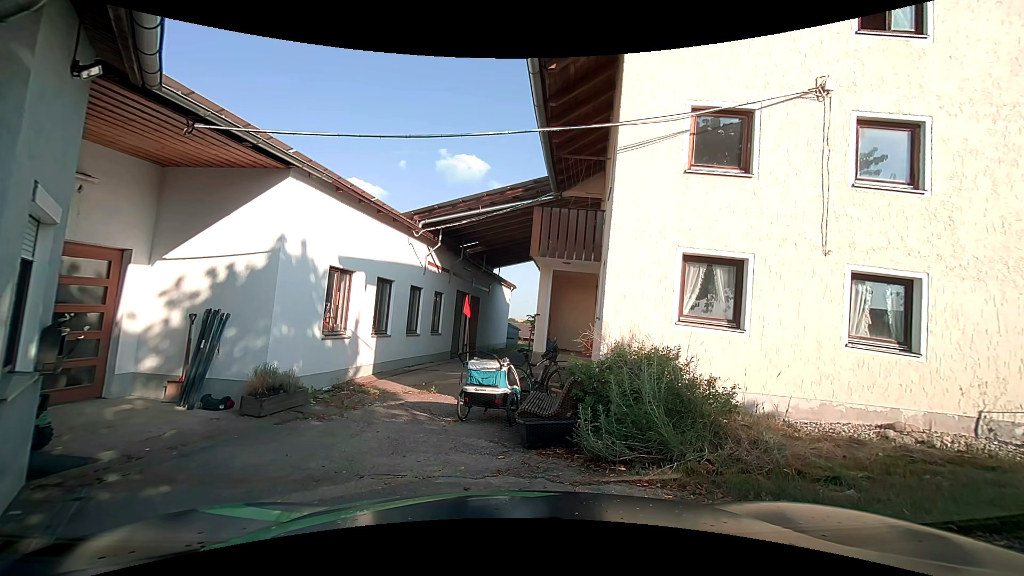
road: unclassified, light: Day
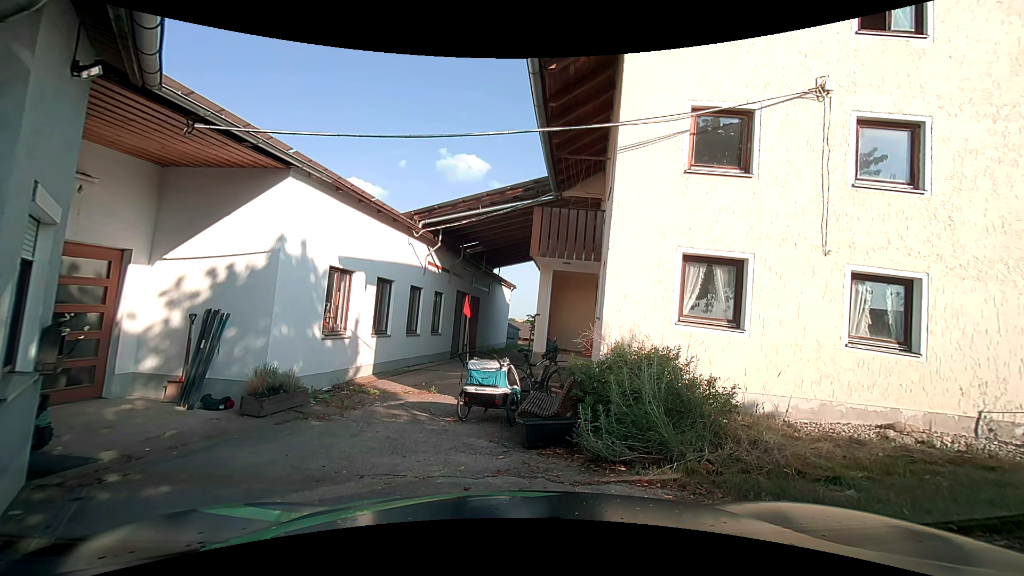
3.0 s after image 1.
(0.0, 0.0) m; 0°
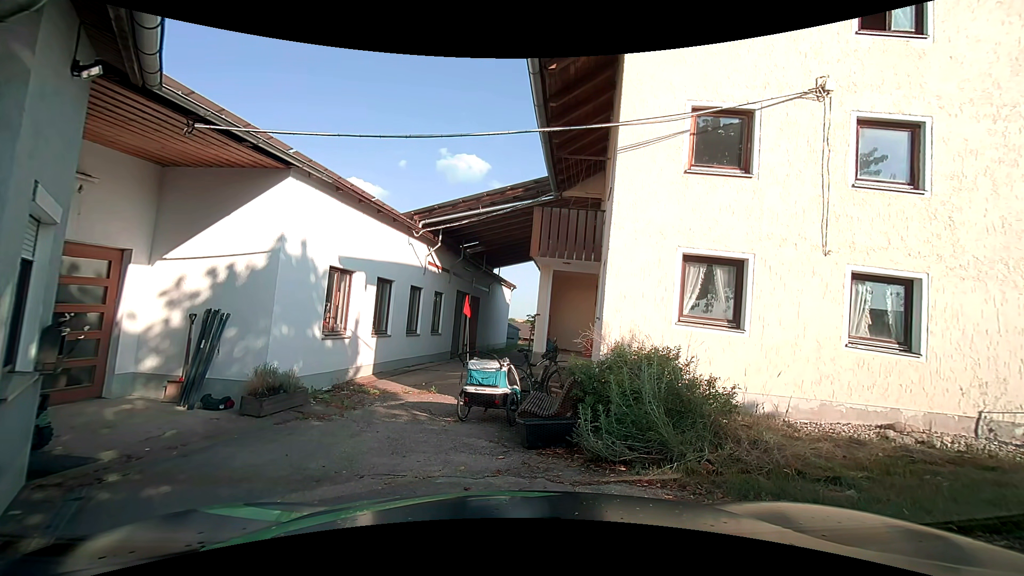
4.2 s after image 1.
(0.0, 0.0) m; 0°
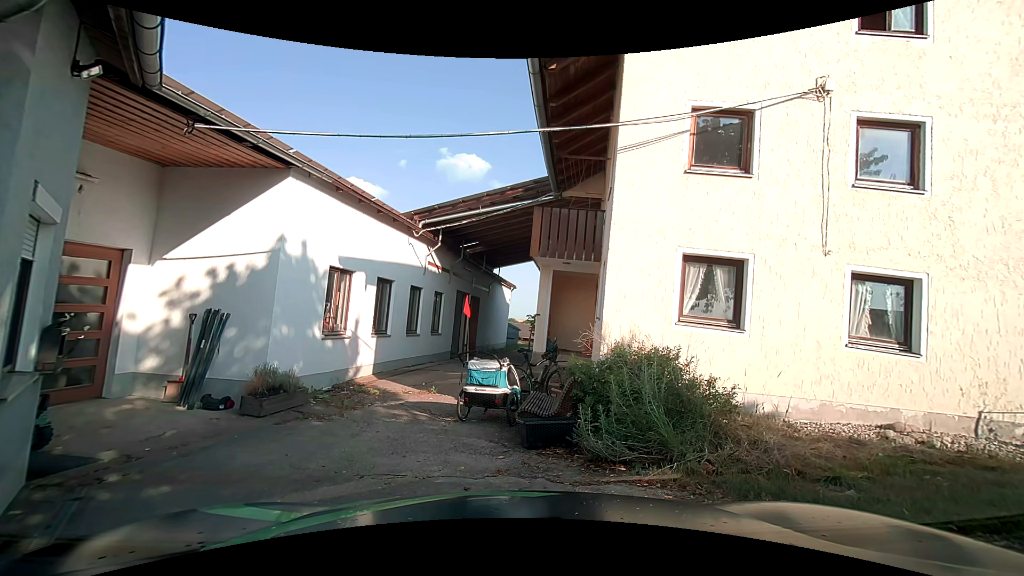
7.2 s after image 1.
(0.0, +0.1) m; 0°
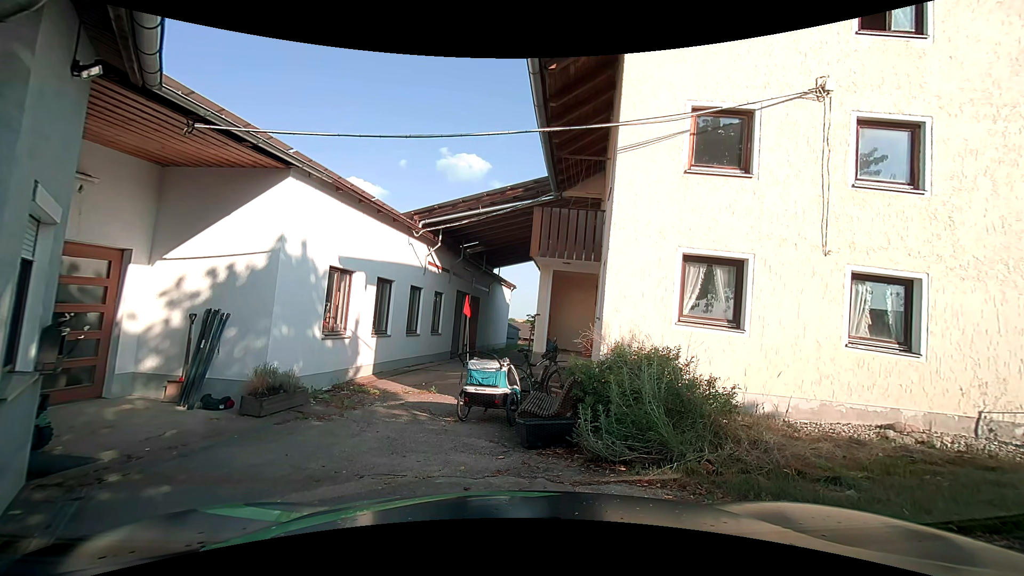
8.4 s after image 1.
(0.0, 0.0) m; 0°
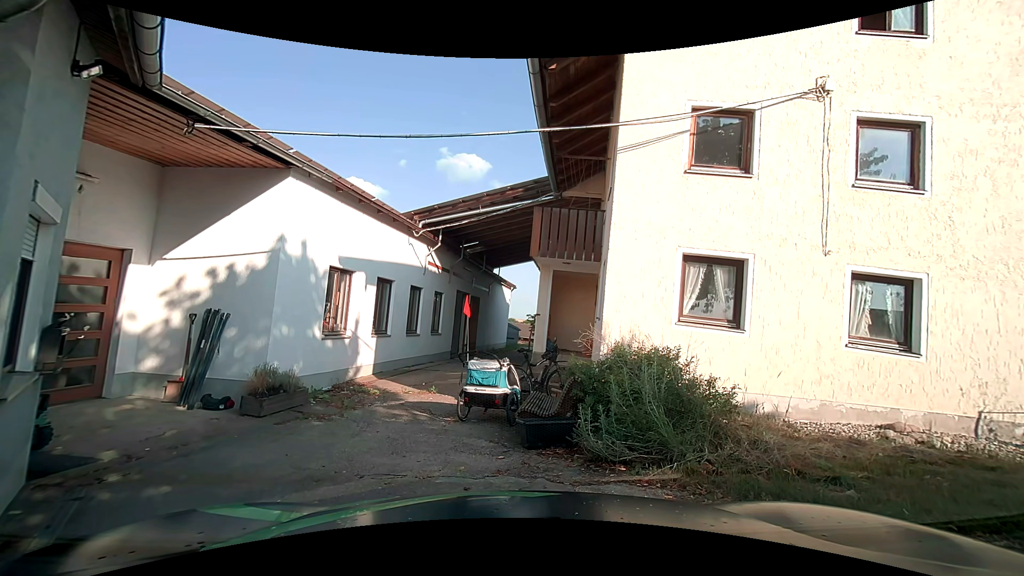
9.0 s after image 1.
(0.0, 0.0) m; 0°
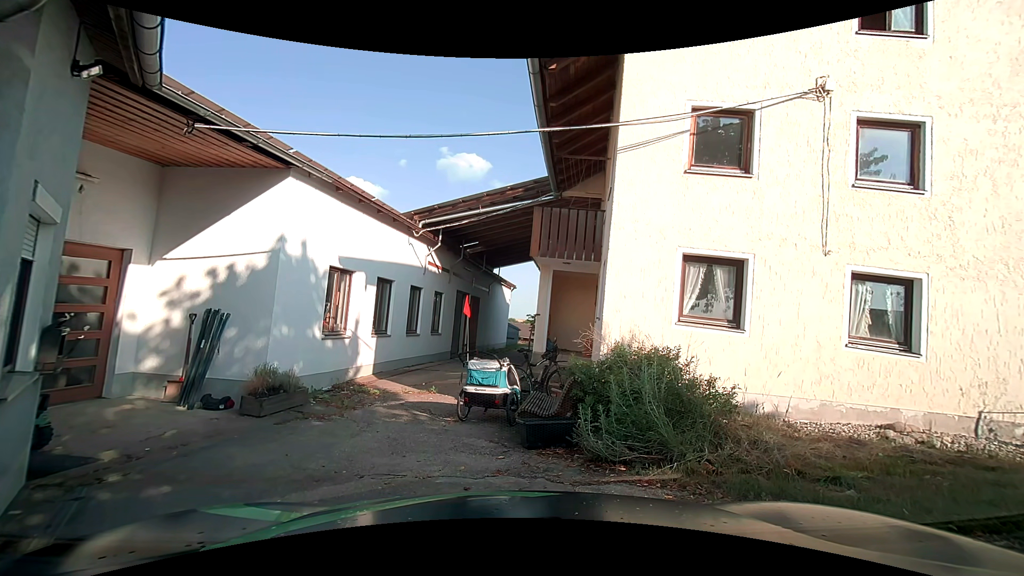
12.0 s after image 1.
(0.0, 0.0) m; 0°
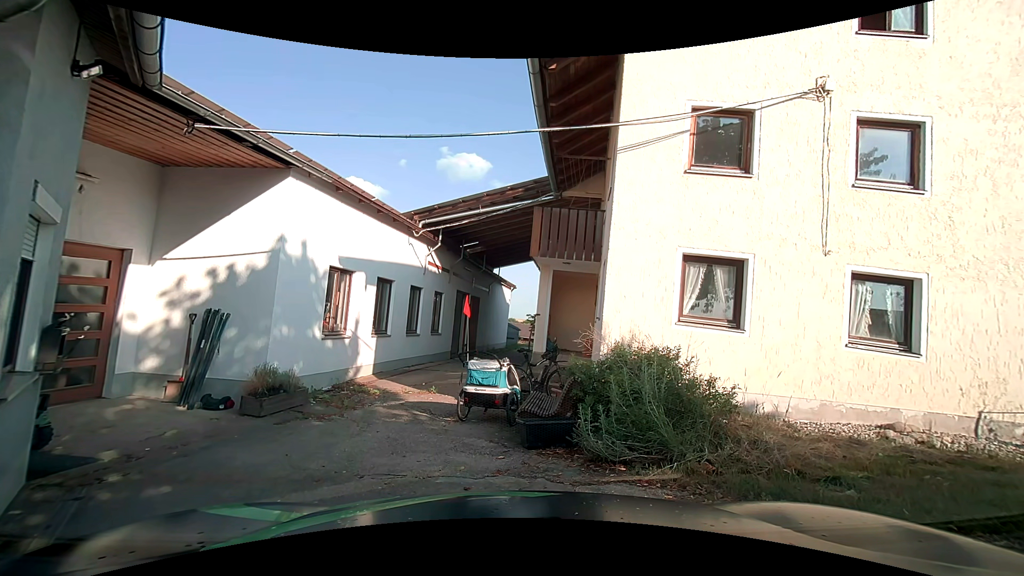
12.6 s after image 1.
(0.0, 0.0) m; 0°
